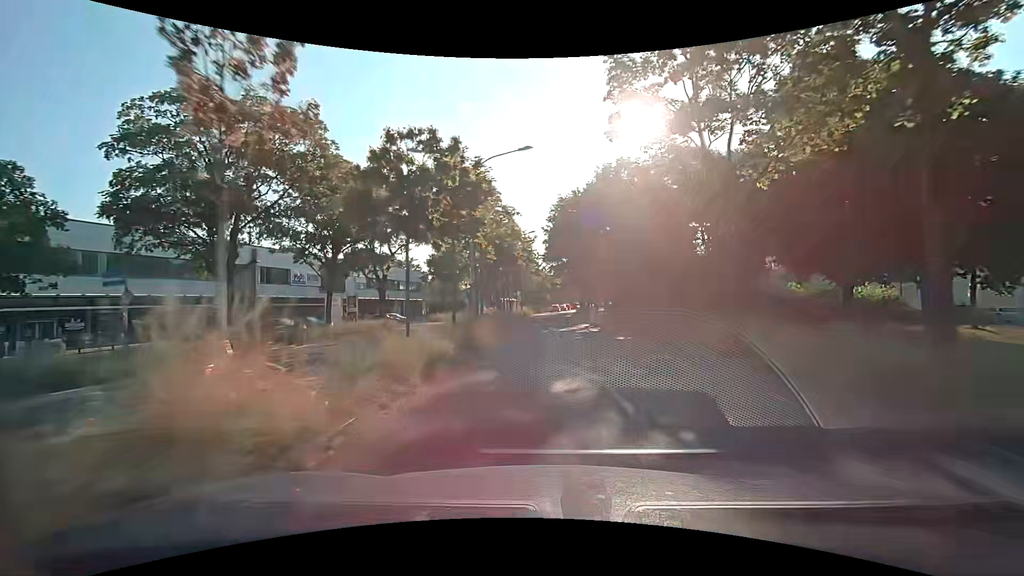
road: primary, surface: asphalt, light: Day
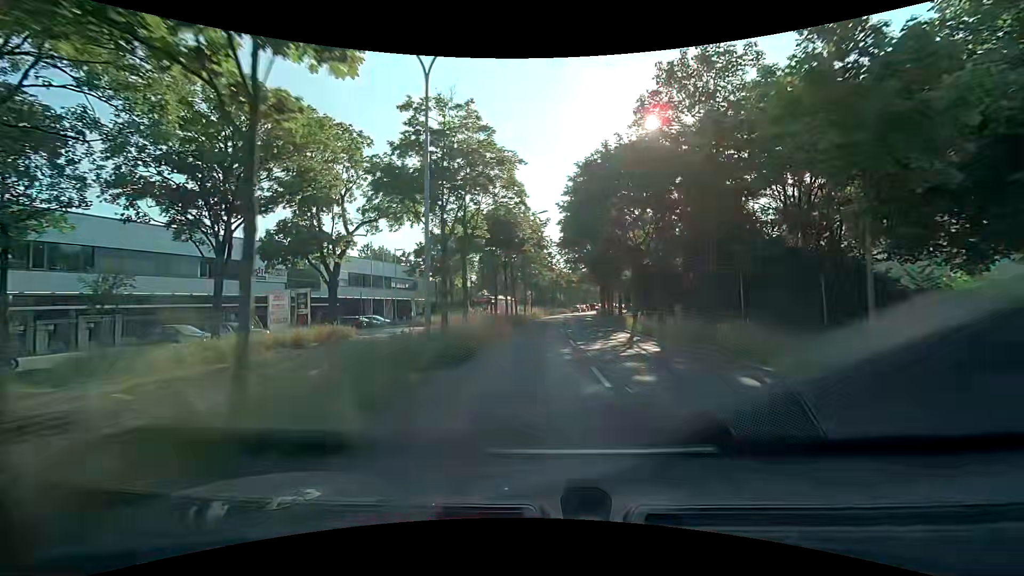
(-0.2, +12.5) m; -1°
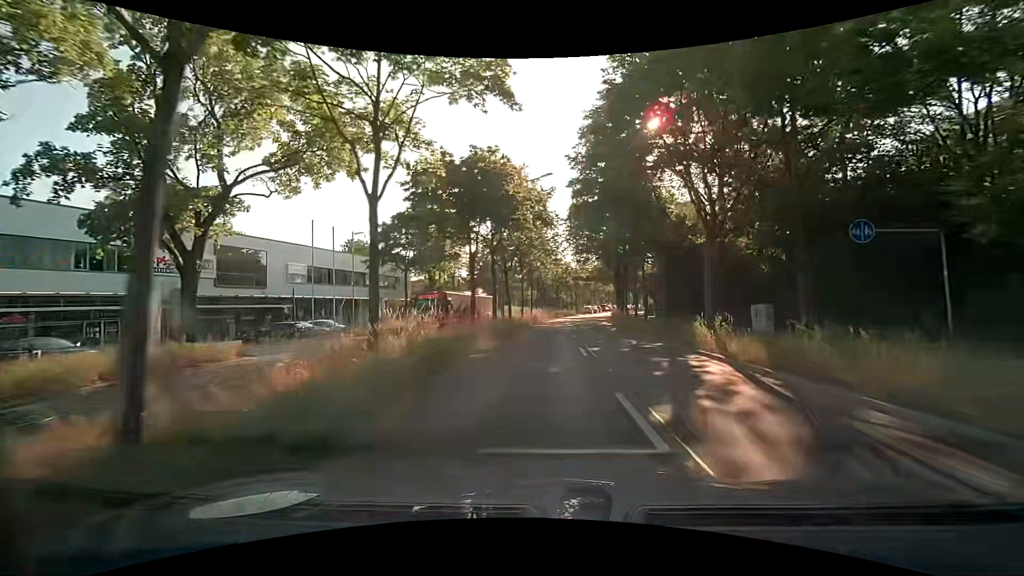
(0.0, +12.7) m; 0°
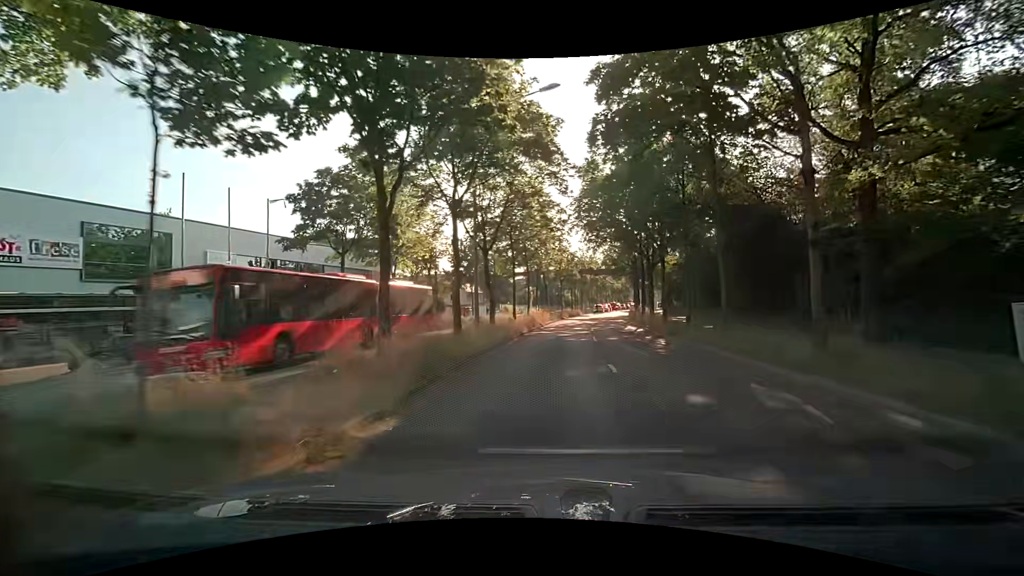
(-0.1, +12.7) m; -1°
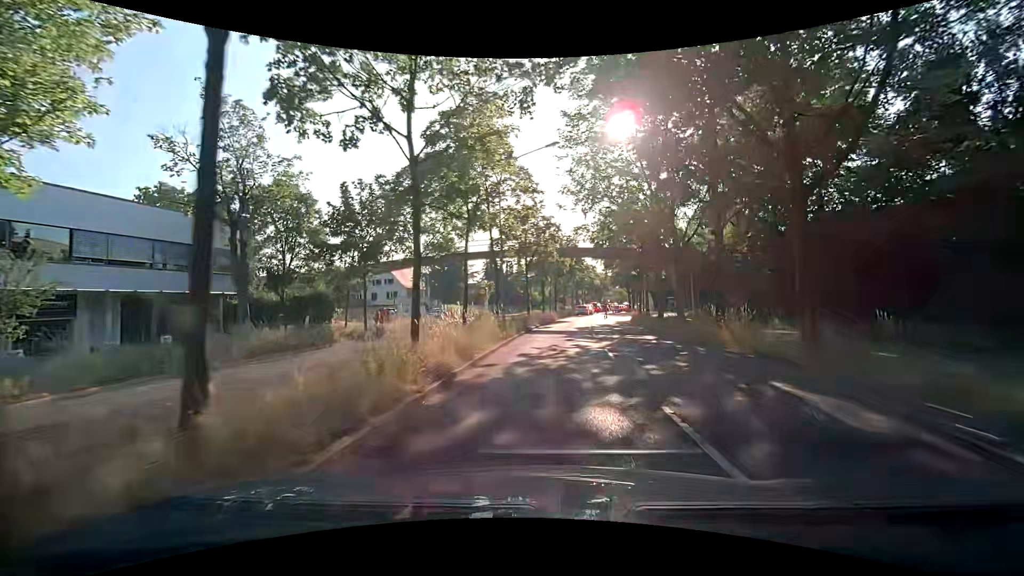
(+1.0, +24.7) m; +5°
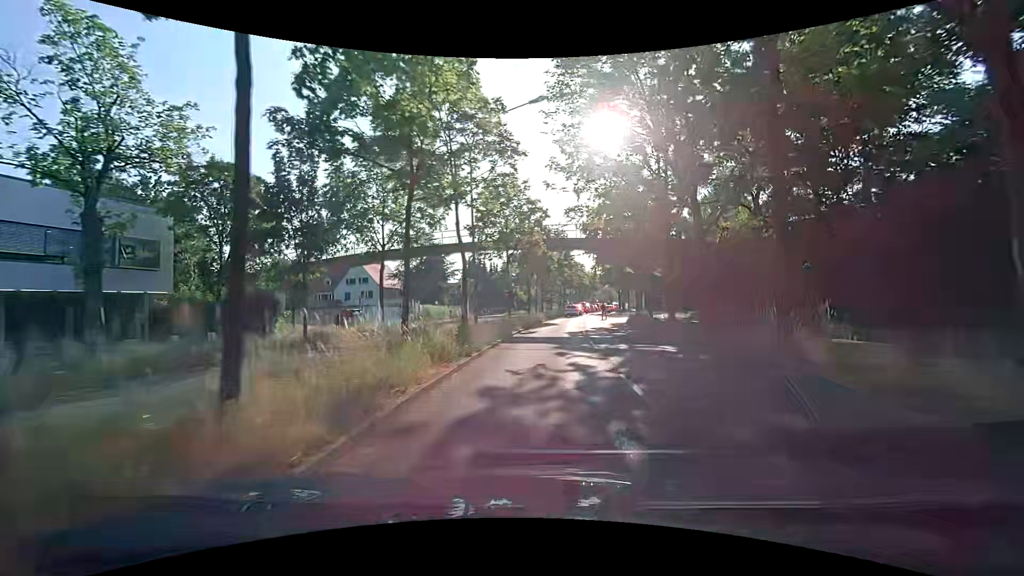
(0.0, +5.8) m; 0°
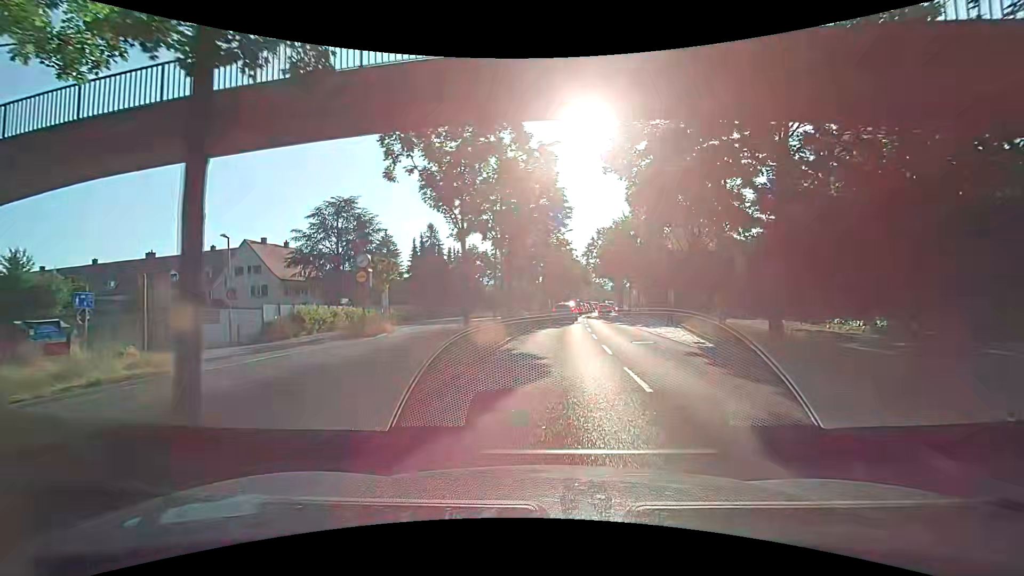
(+0.7, +26.2) m; +2°
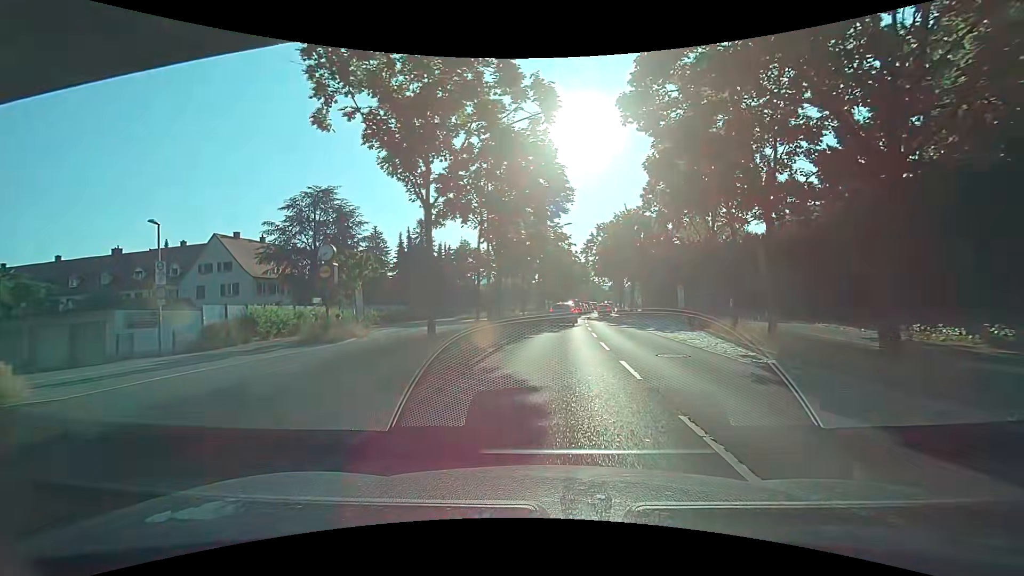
(+0.1, +4.6) m; +2°
